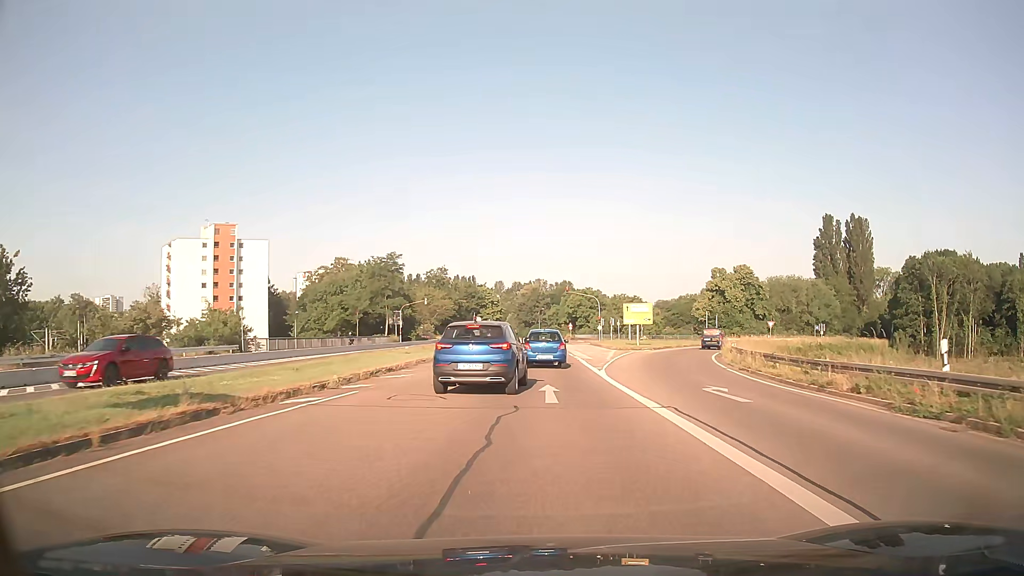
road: secondary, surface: asphalt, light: Day
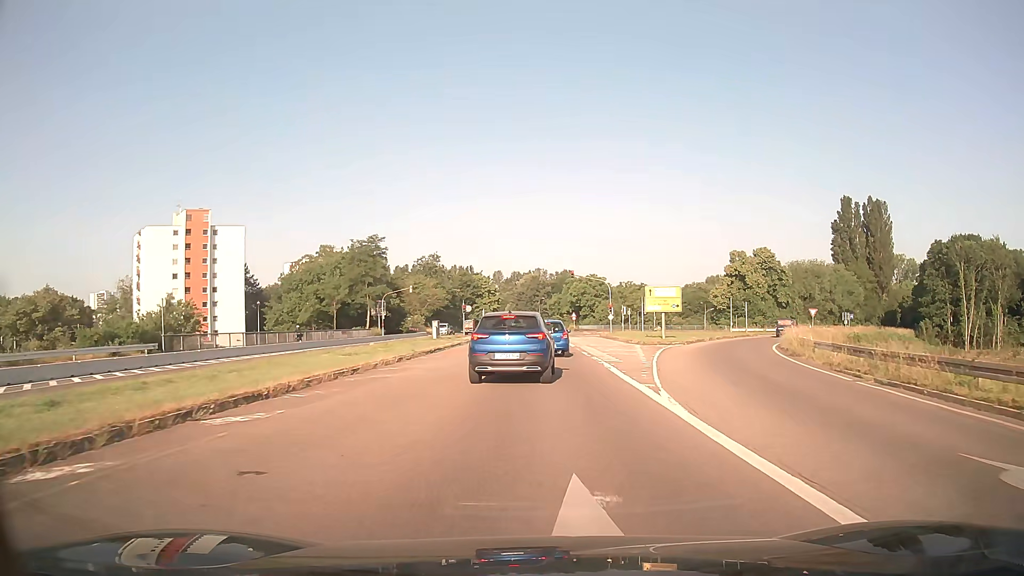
(0.0, +11.8) m; 0°
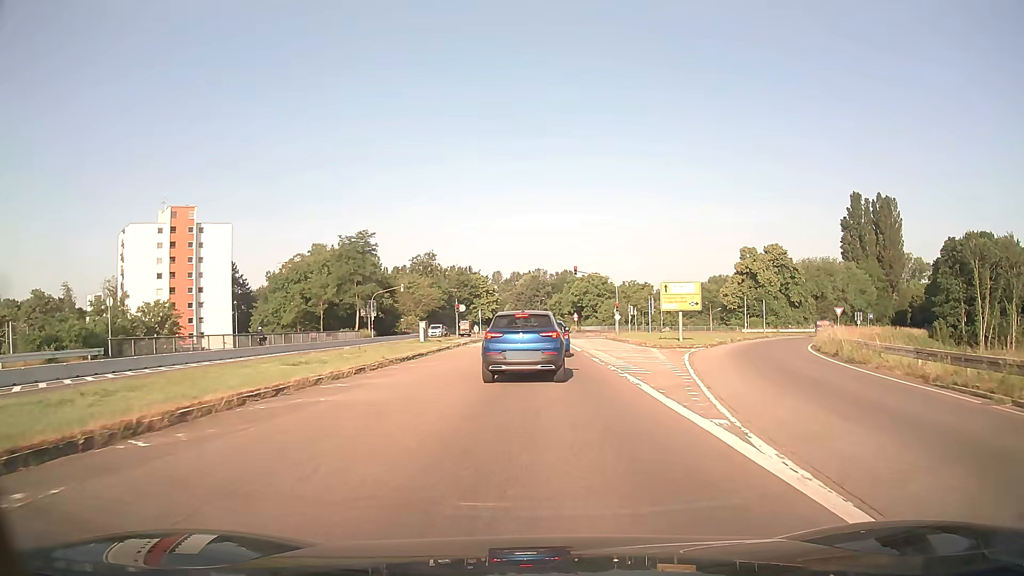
(0.0, +5.7) m; +1°
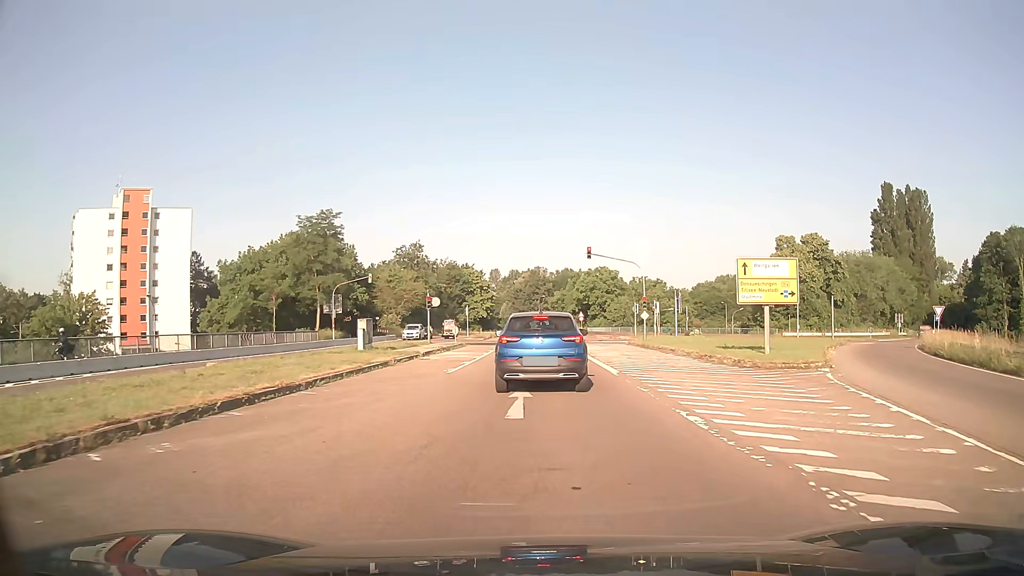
(-0.1, +15.9) m; -1°
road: secondary_link
